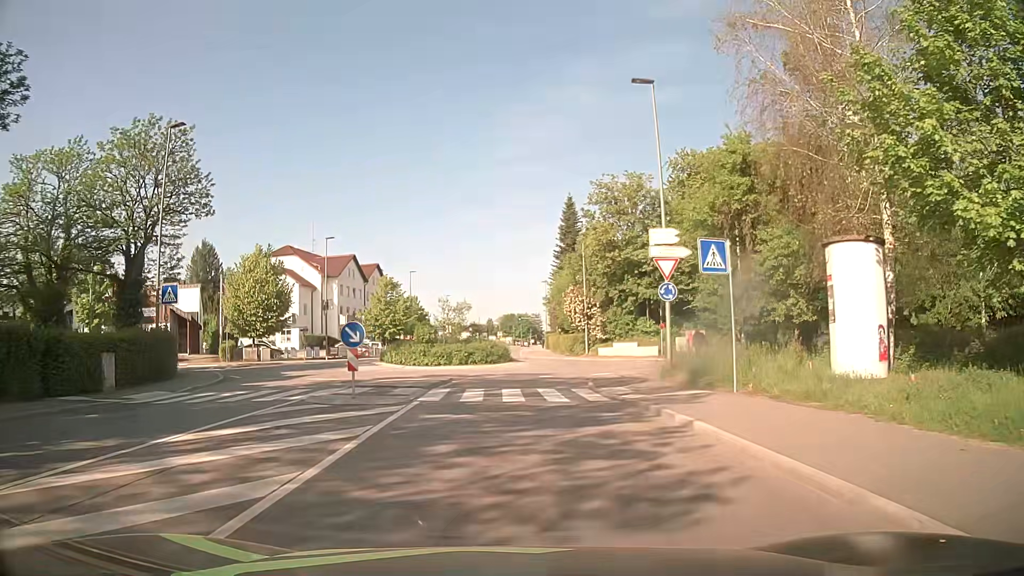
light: Day
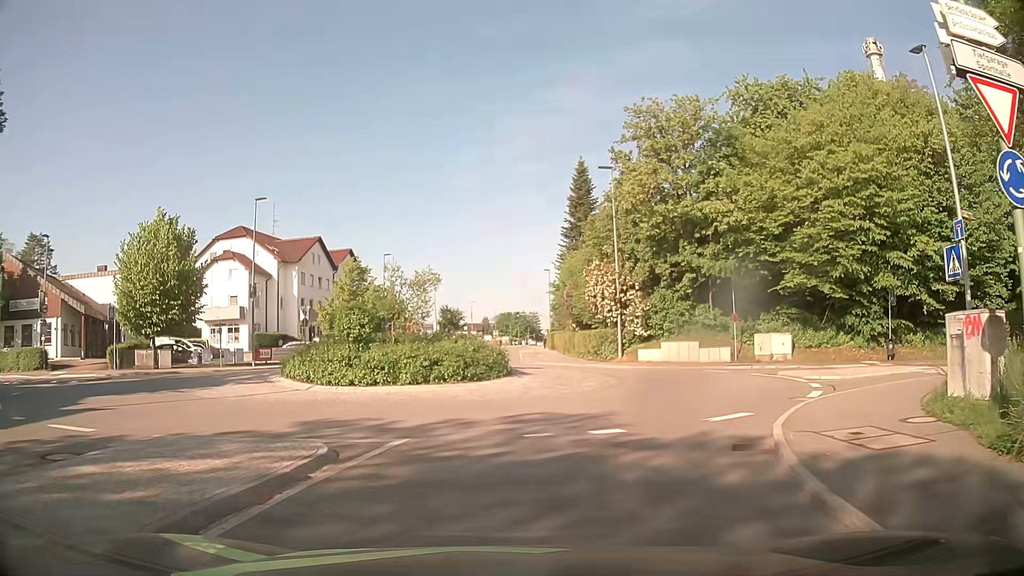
(0.0, +16.1) m; 0°
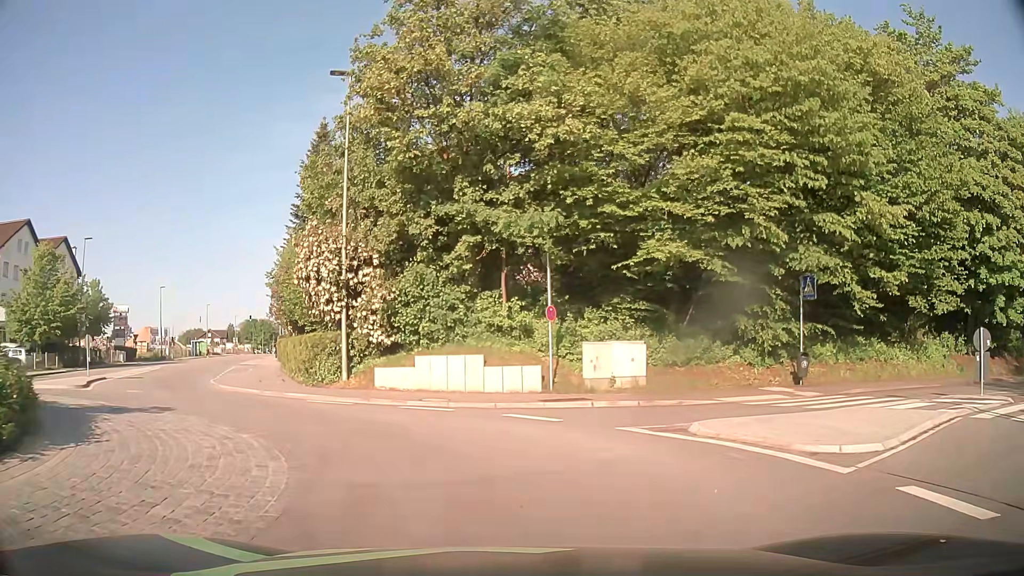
(+2.5, +14.1) m; +22°
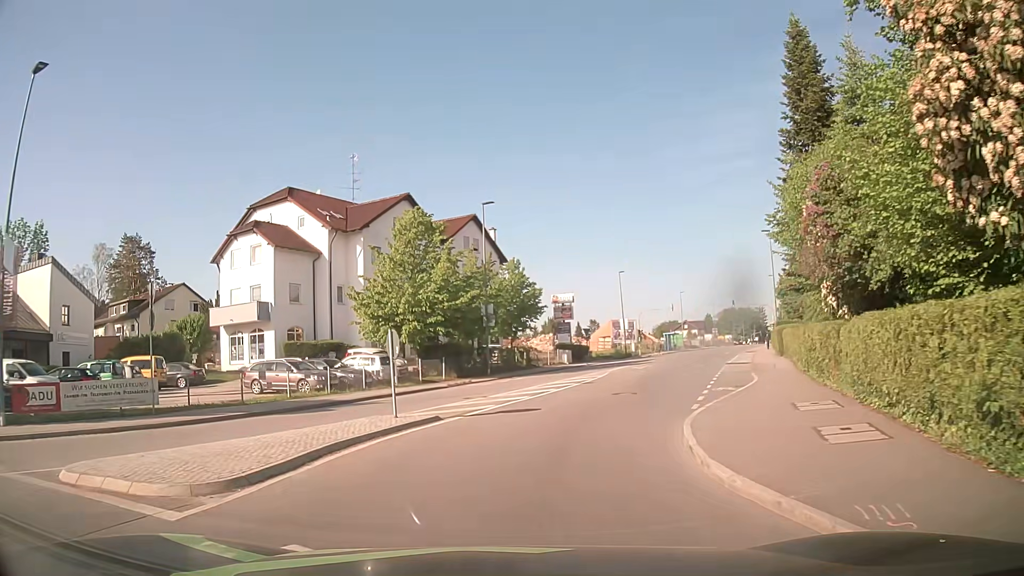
(-6.0, +15.2) m; -41°
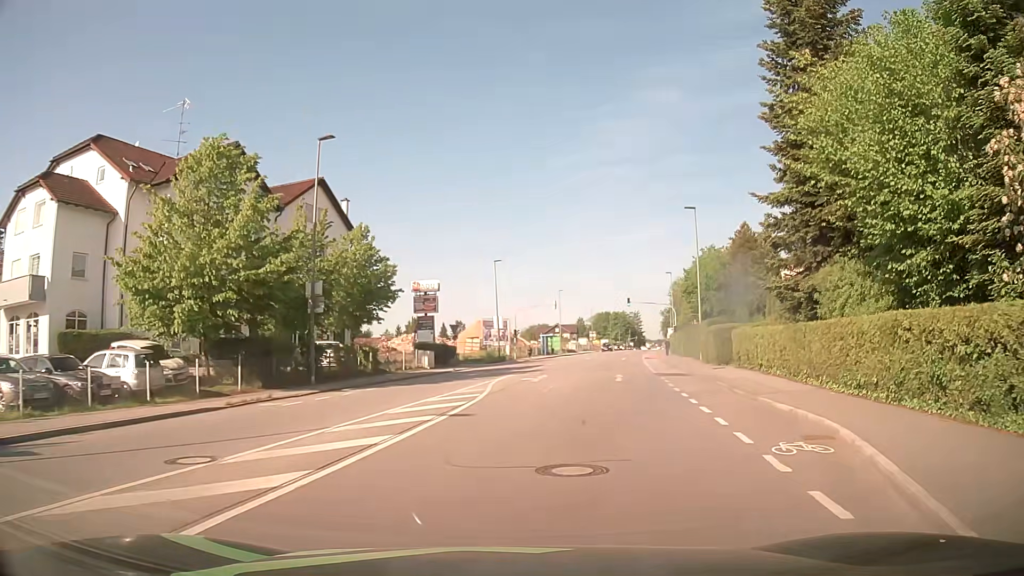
(+0.8, +12.7) m; +10°
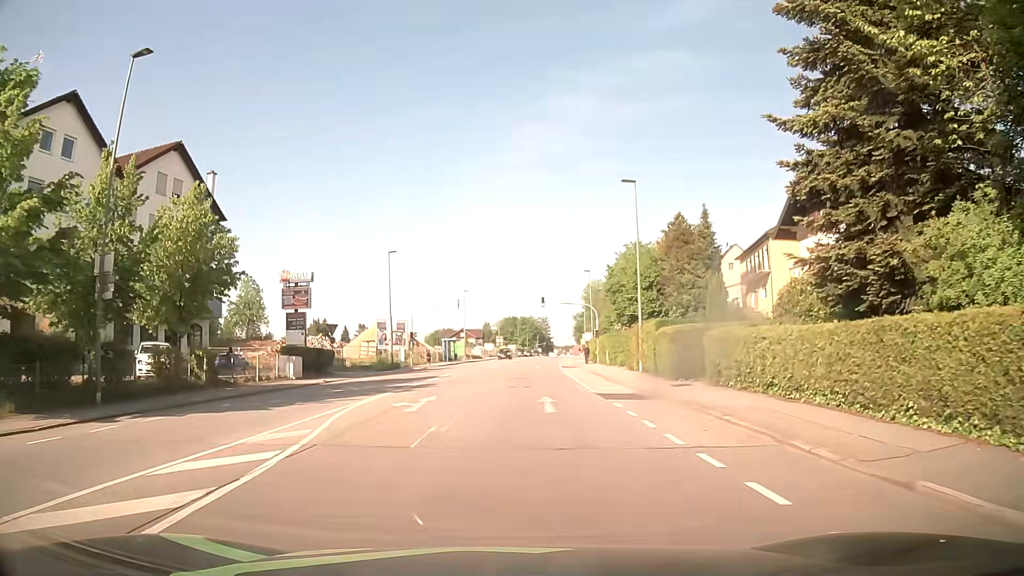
(+0.8, +9.6) m; +8°
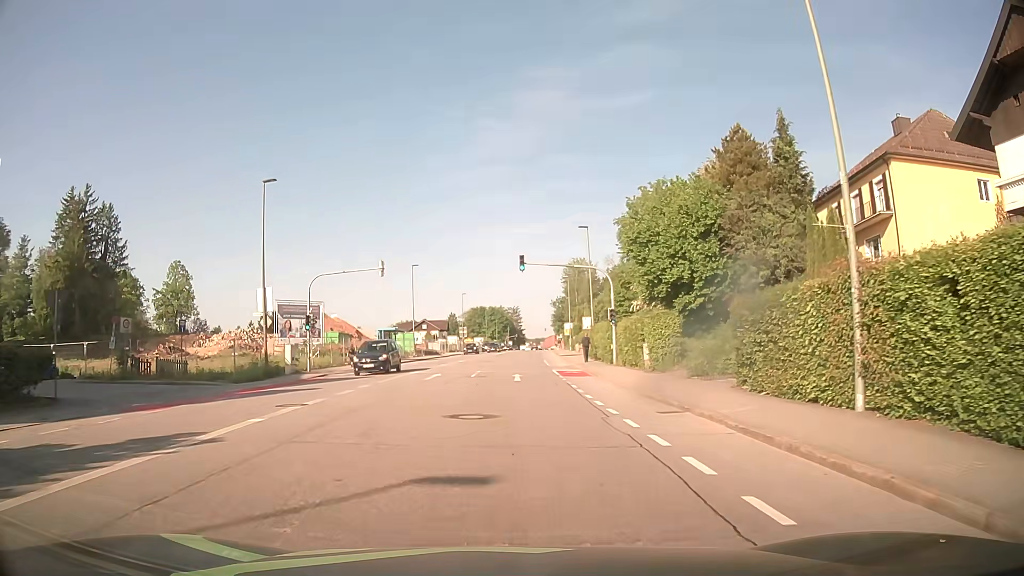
(+0.6, +25.0) m; +2°
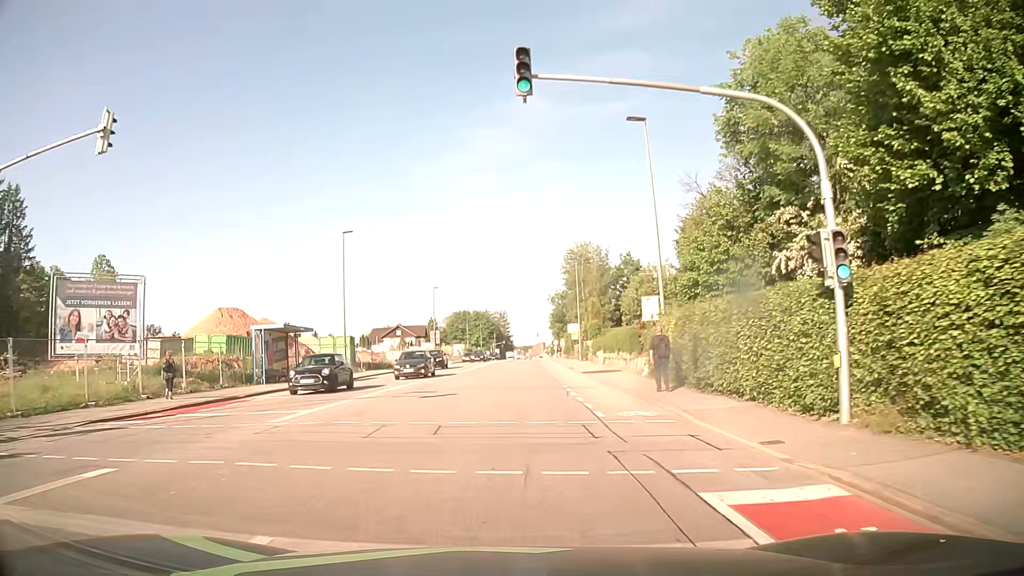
(+0.3, +27.6) m; +1°
(0, +10) (0, +20) (+1, +30) (+1, +40) (+1, +50) (+2, +60) (+2, +70) (+3, +80) (+3, +90) (+4, +100) m
